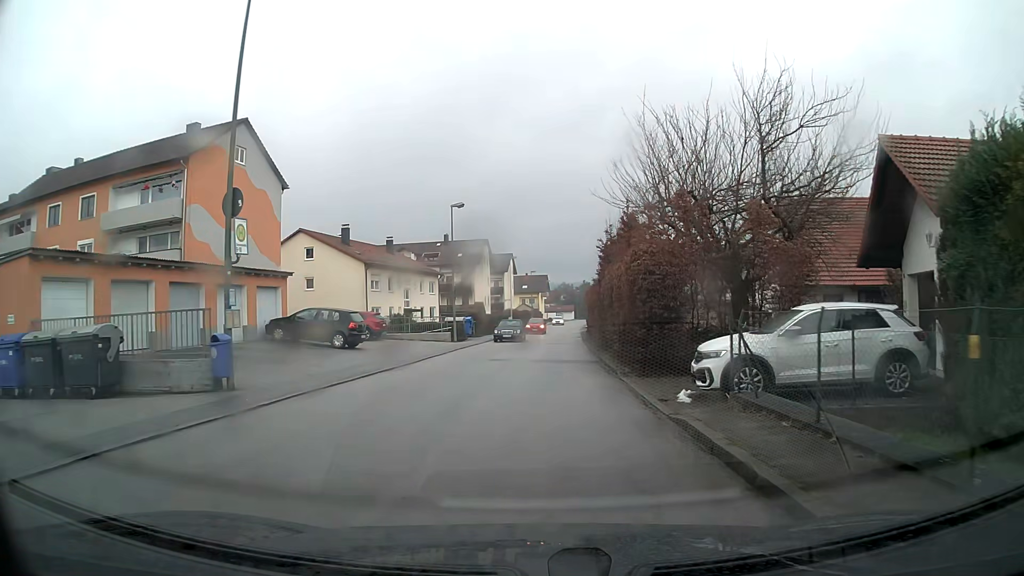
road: unclassified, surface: asphalt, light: Day
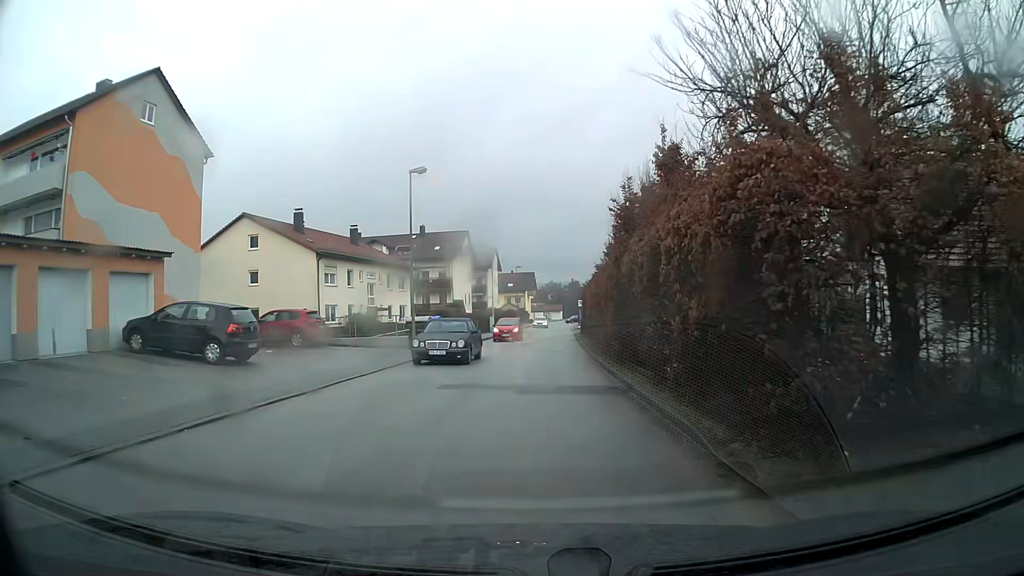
(+0.1, +9.6) m; +1°
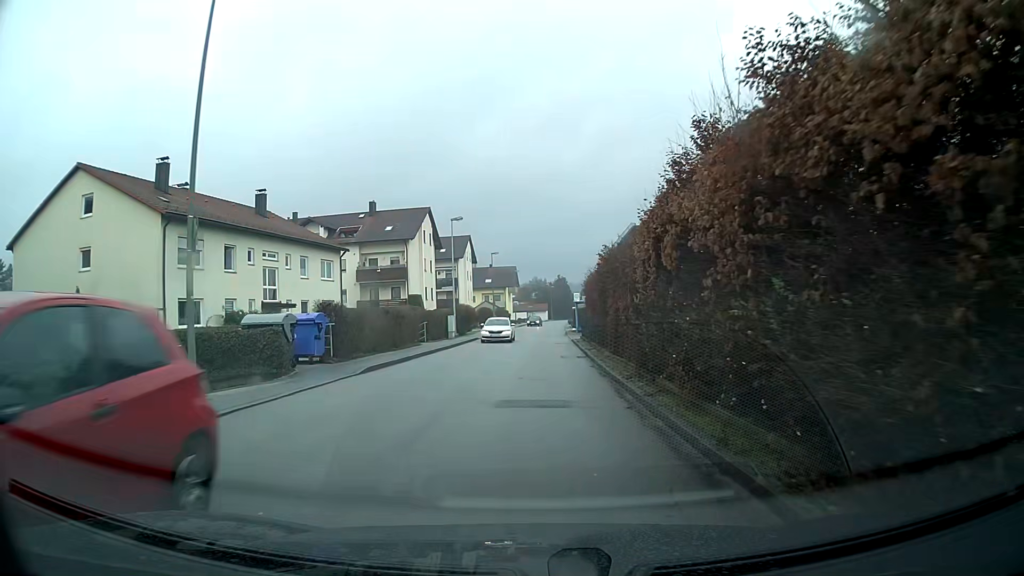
(+0.3, +19.2) m; +1°
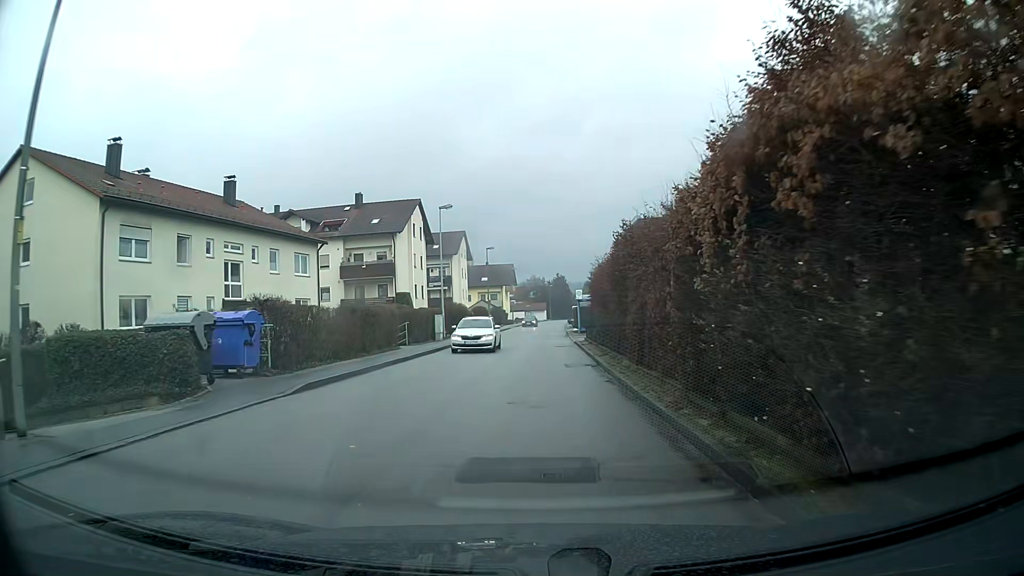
(0.0, +4.8) m; 0°
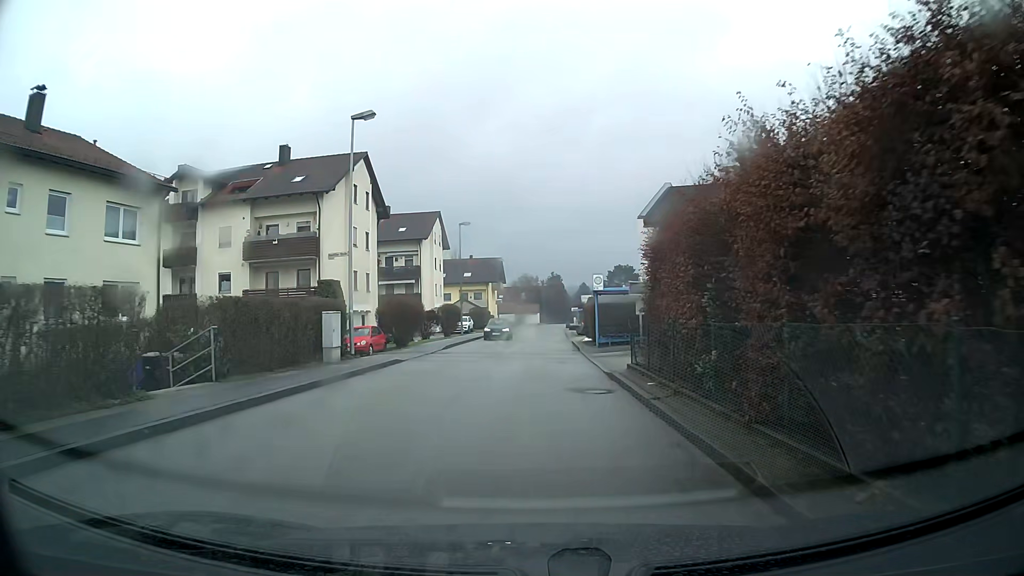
(+0.1, +19.1) m; +1°
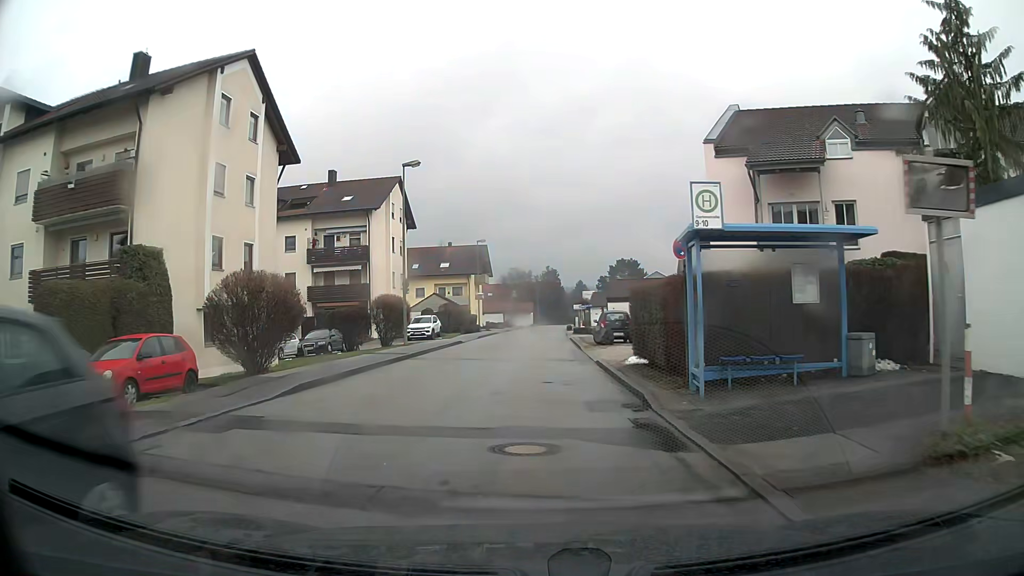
(+0.1, +19.1) m; +1°
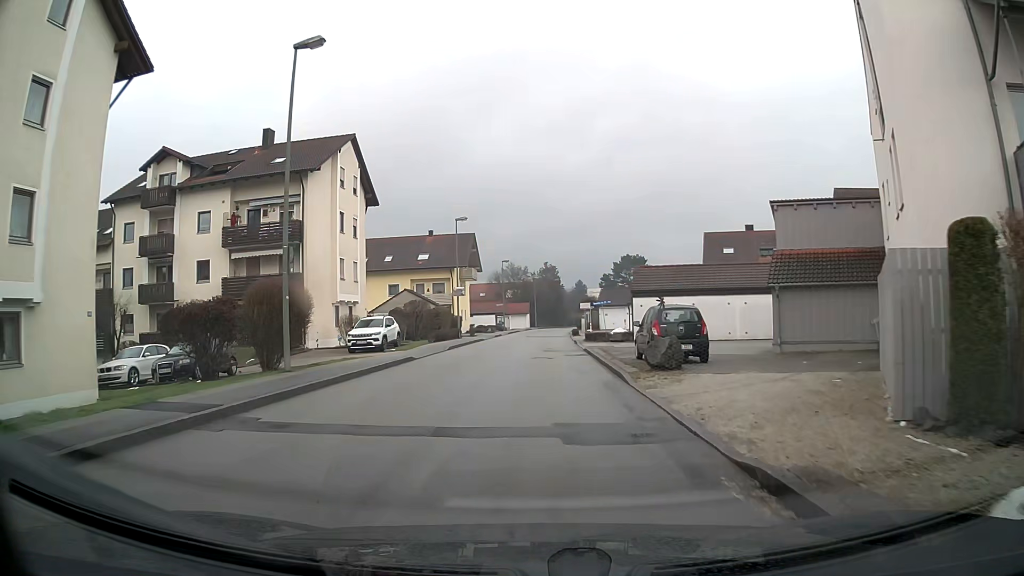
(0.0, +14.3) m; 0°
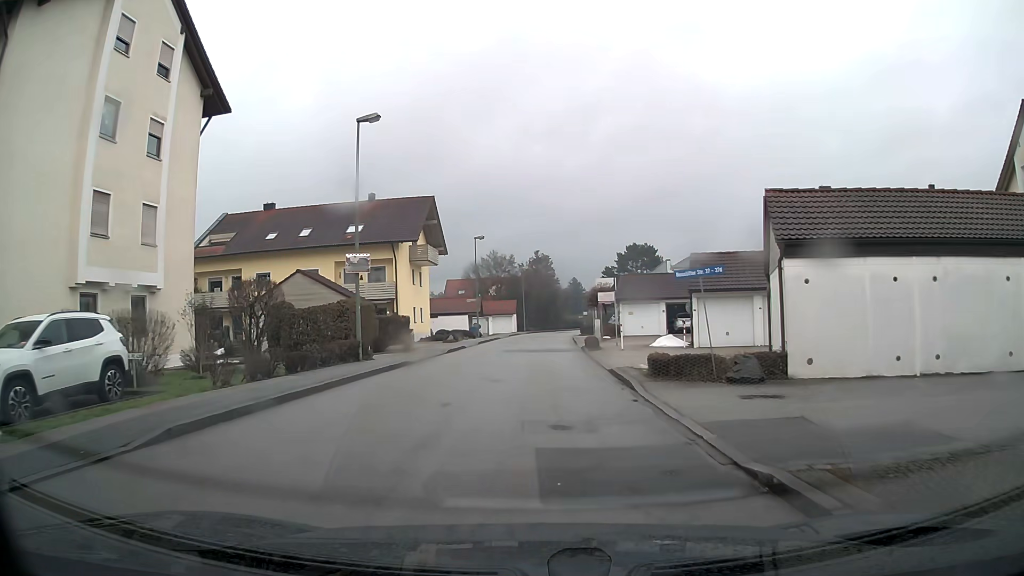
(+0.2, +23.9) m; +1°
